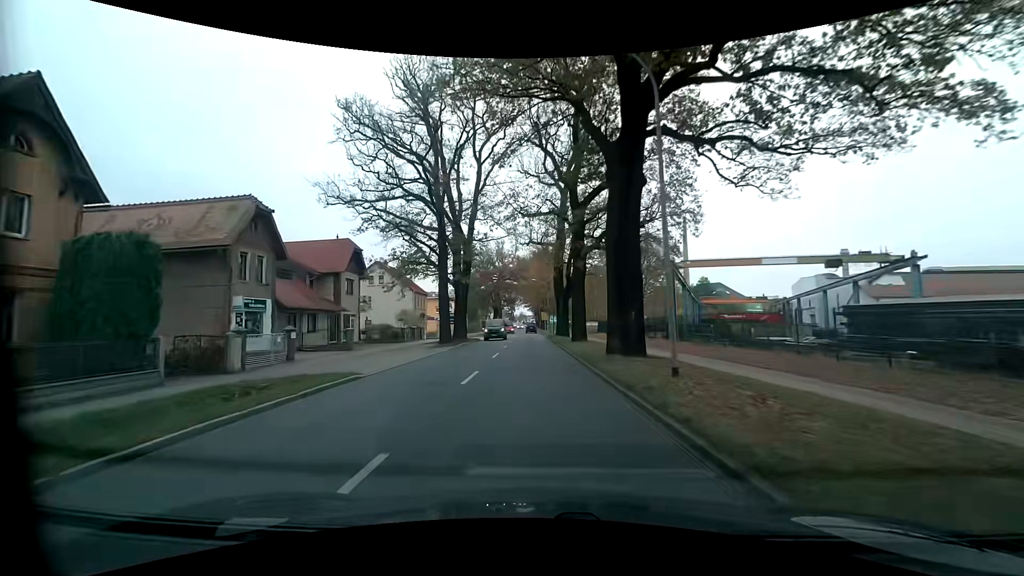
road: primary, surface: asphalt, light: Day
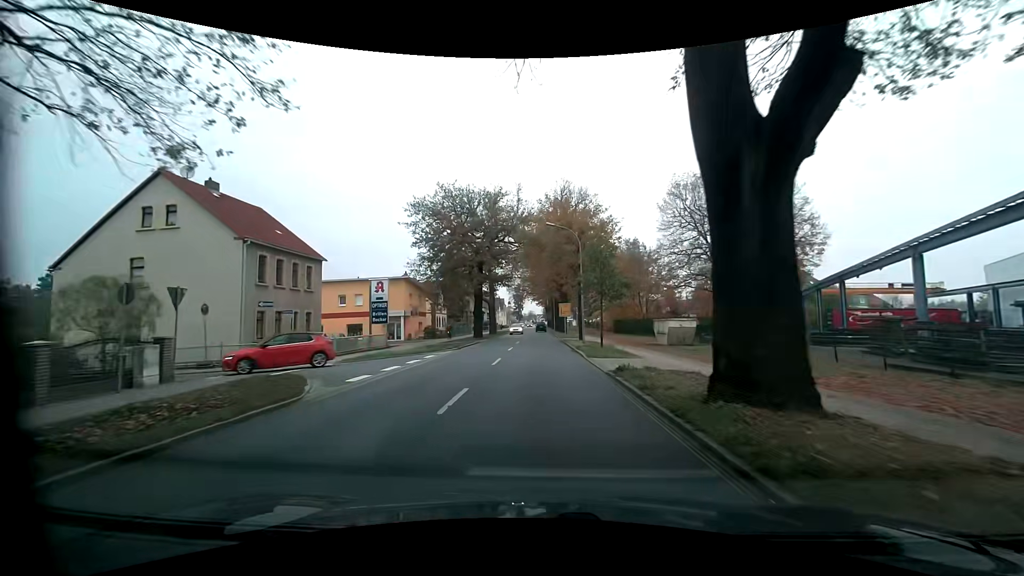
(-0.7, +40.0) m; -1°
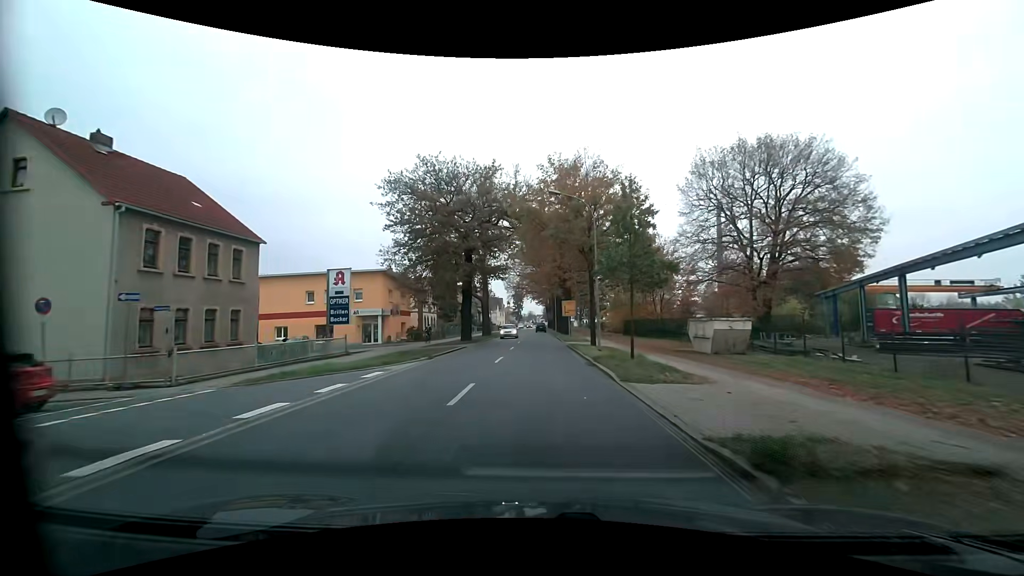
(0.0, +8.1) m; -1°
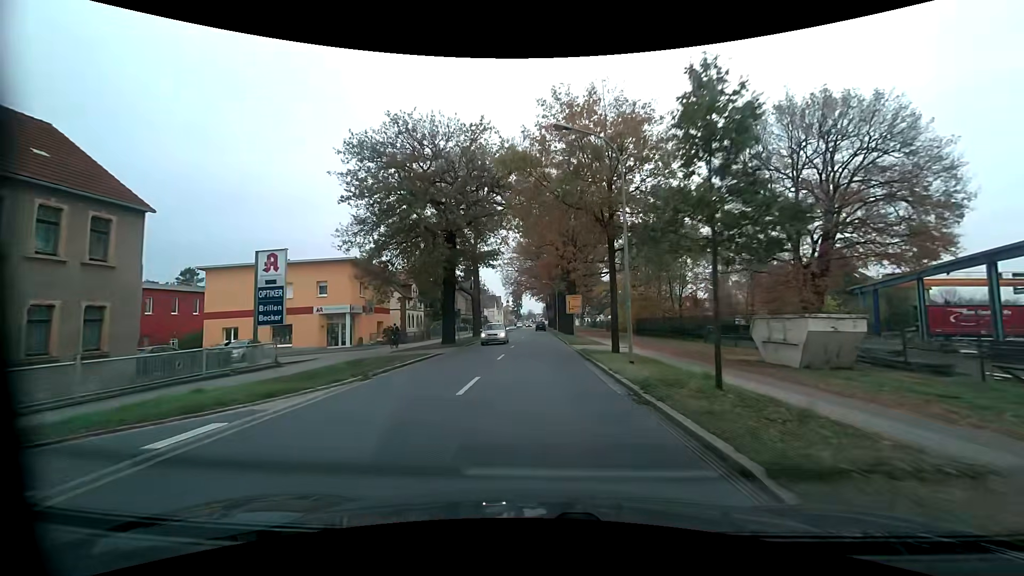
(+0.1, +8.1) m; +1°
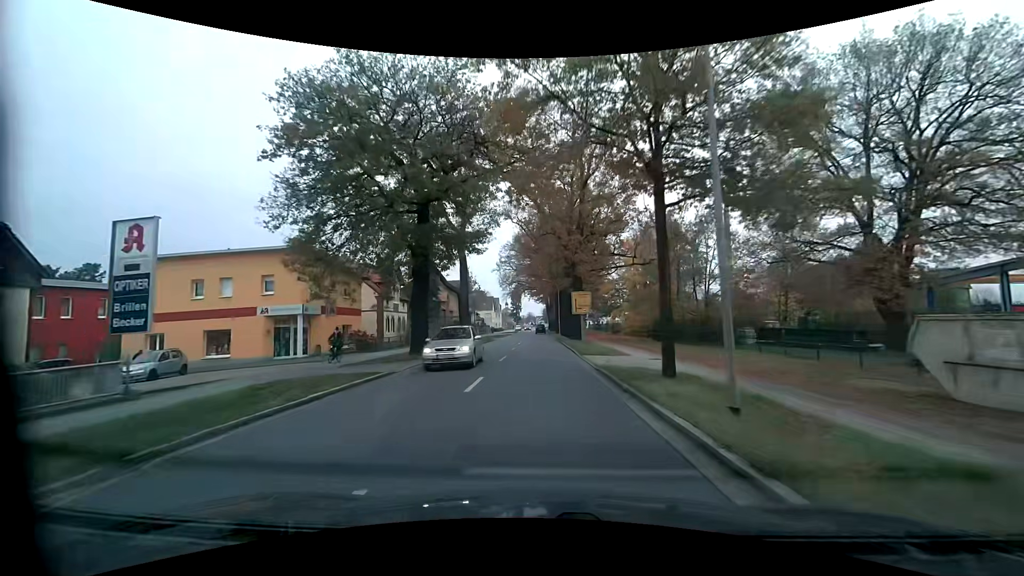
(0.0, +8.1) m; 0°
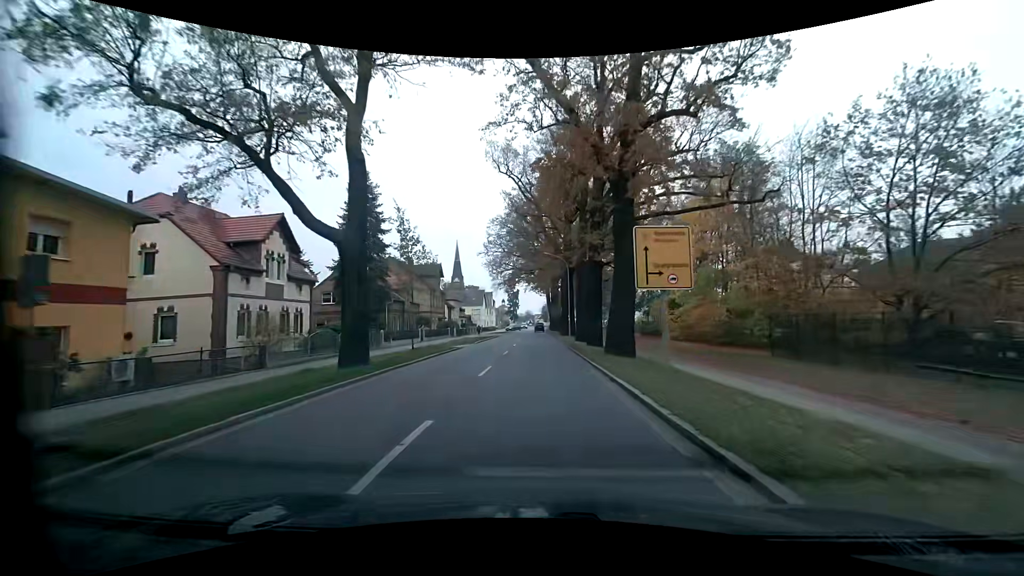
(+0.1, +24.3) m; +1°
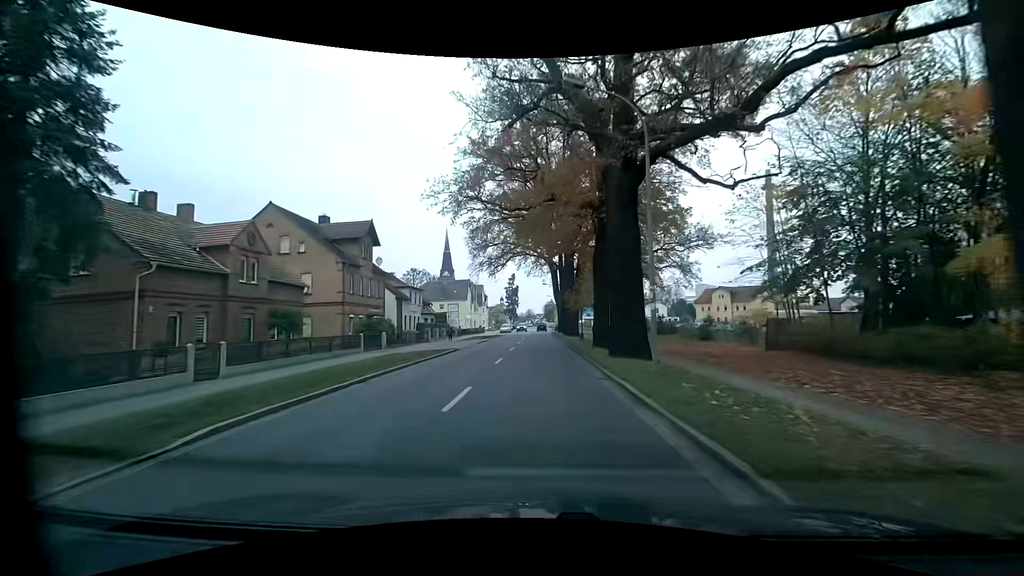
(-0.1, +32.3) m; 0°
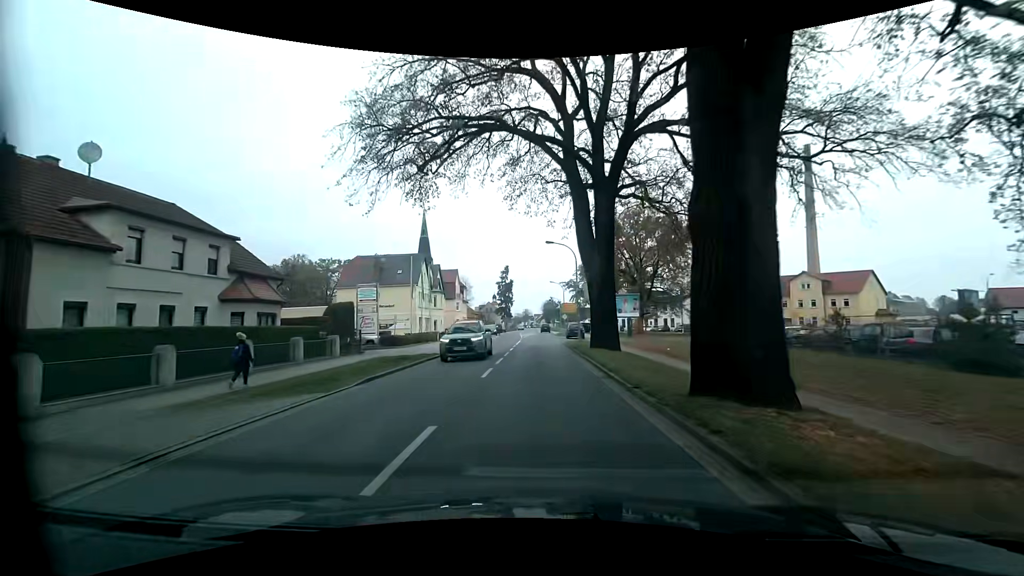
(-0.1, +40.2) m; 0°
(0, +10) (0, +20) (0, +30) (0, +40) (0, +50) (0, +60) (+1, +70) (+1, +80) (+1, +90) (+2, +100) m
